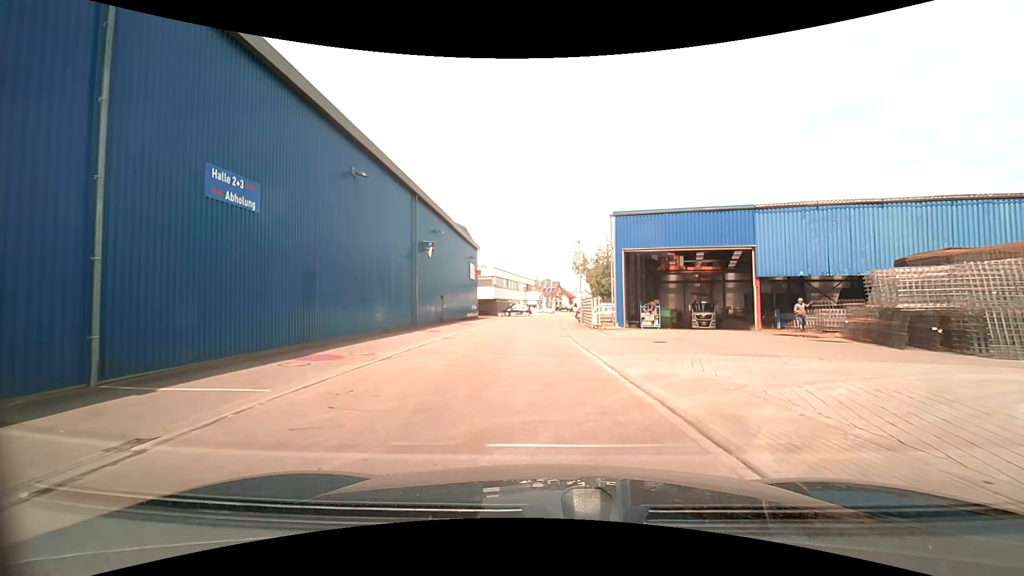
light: Day
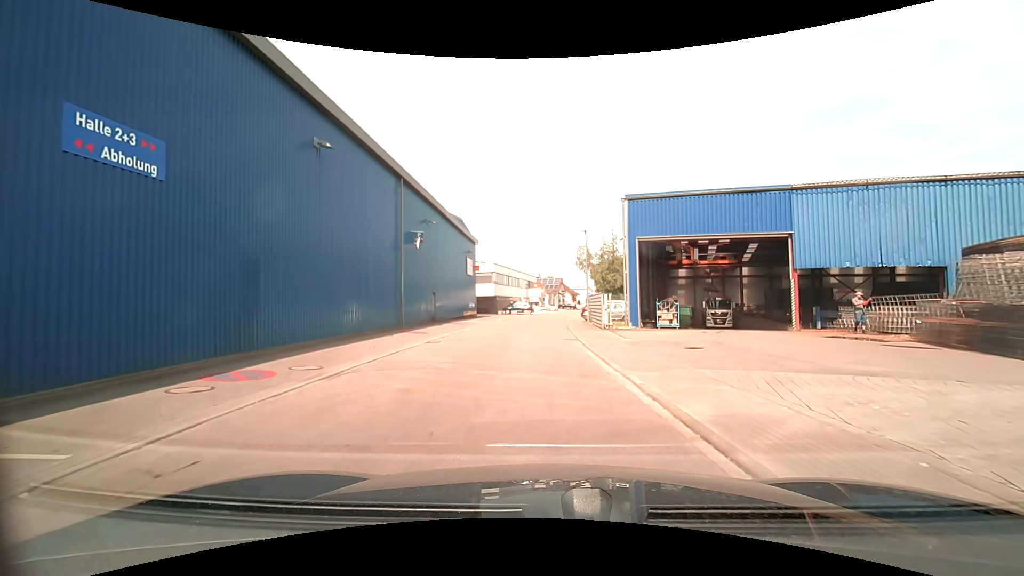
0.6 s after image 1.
(0.0, +4.0) m; 0°
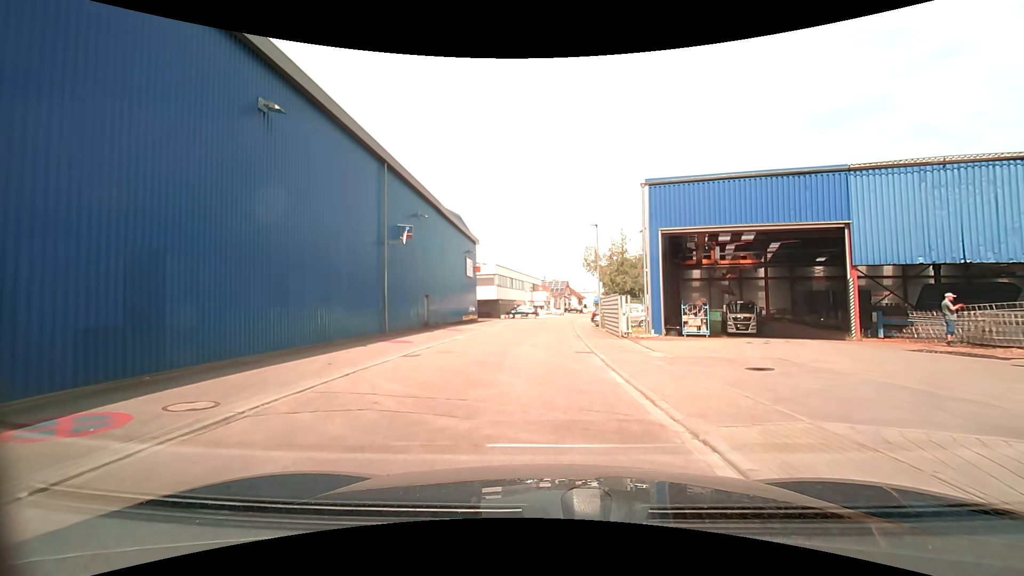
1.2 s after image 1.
(0.0, +4.1) m; 0°
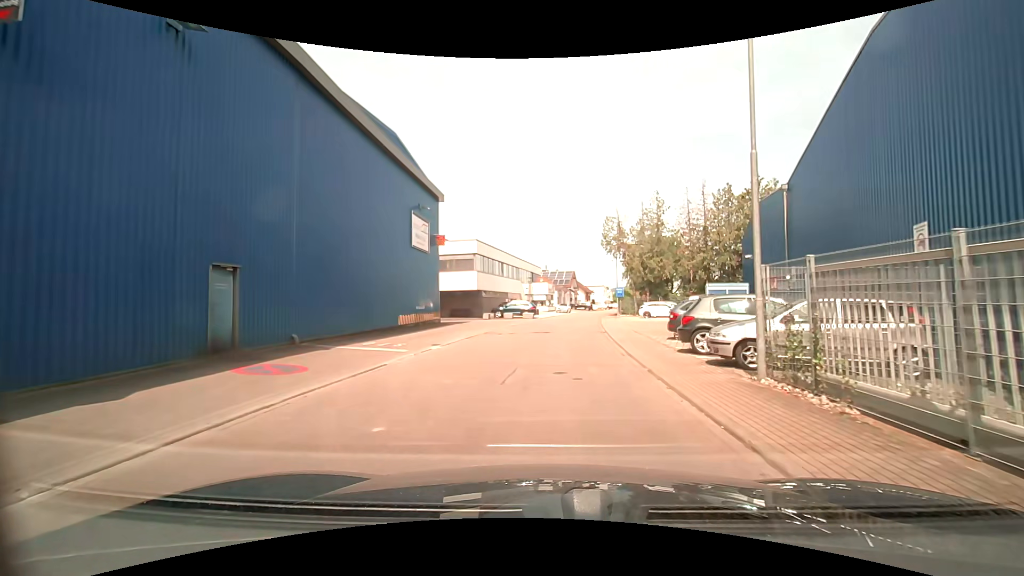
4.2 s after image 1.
(0.0, +22.3) m; -1°
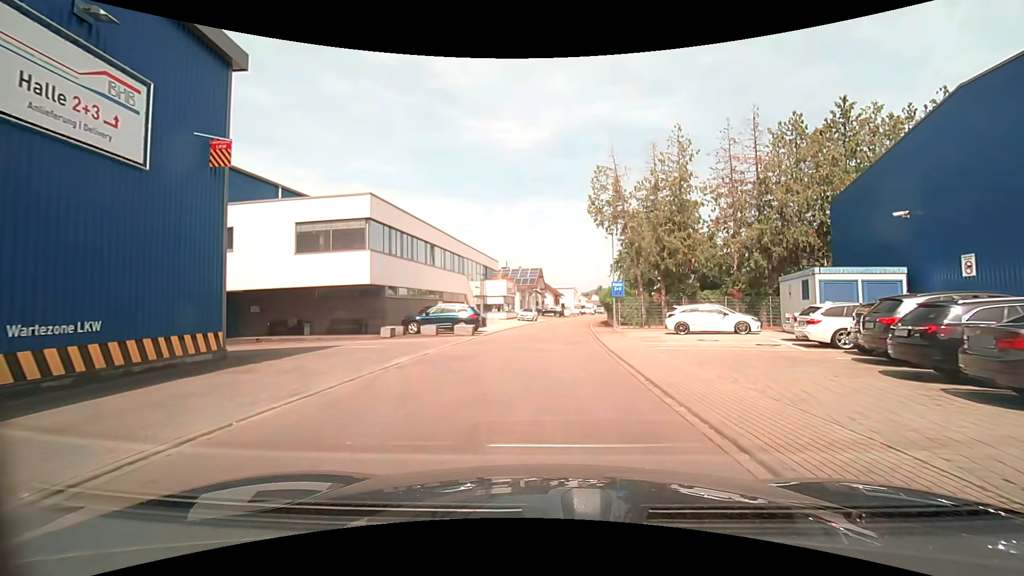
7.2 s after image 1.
(+0.5, +21.5) m; +3°
(0, +10) (0, +20) (+1, +30) (+2, +40) (+4, +50) (+5, +60) (+7, +70) (+9, +79) (+11, +89) (+13, +99) m
